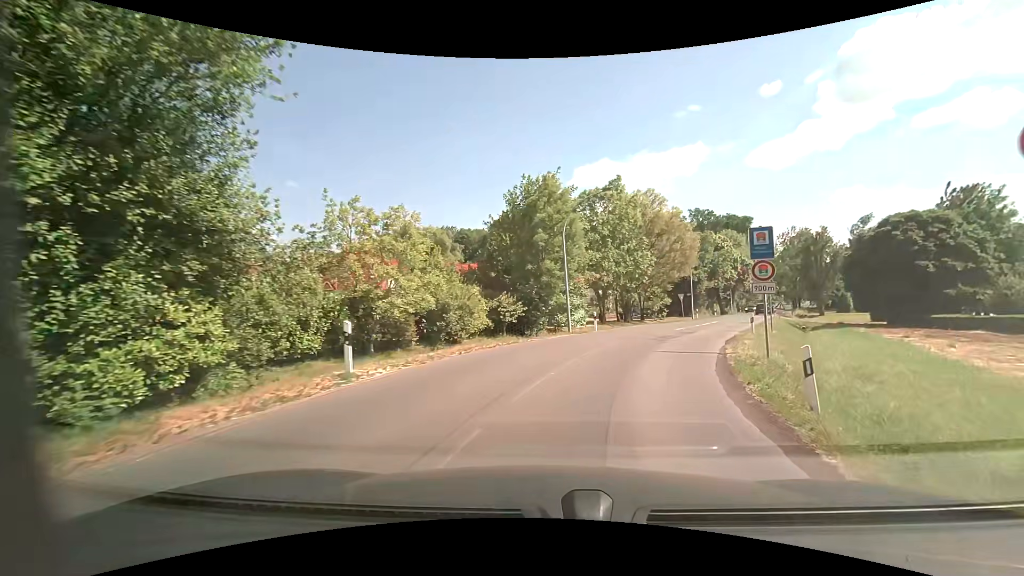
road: secondary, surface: paved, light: Day
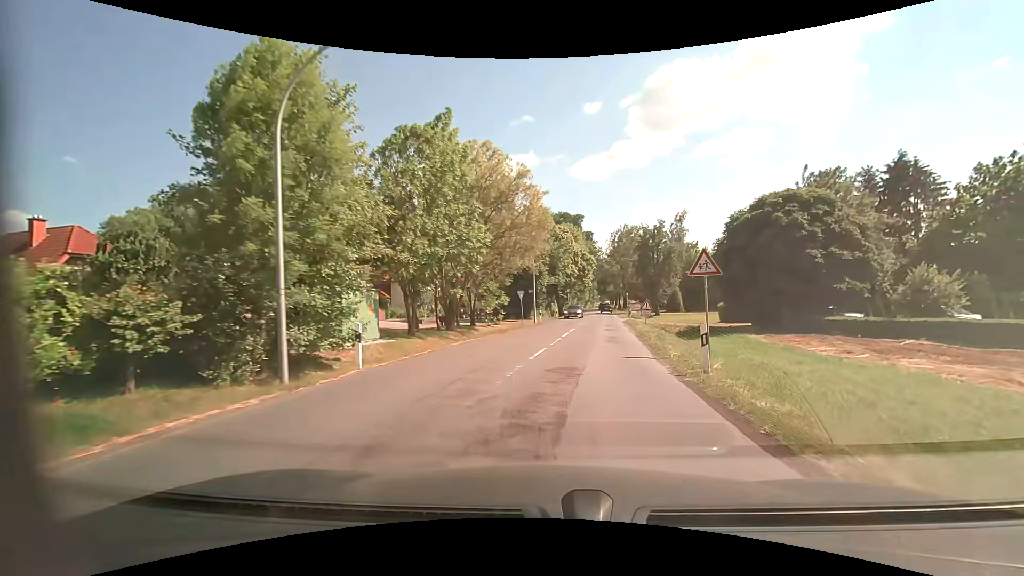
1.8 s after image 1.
(+2.5, +15.6) m; +18°
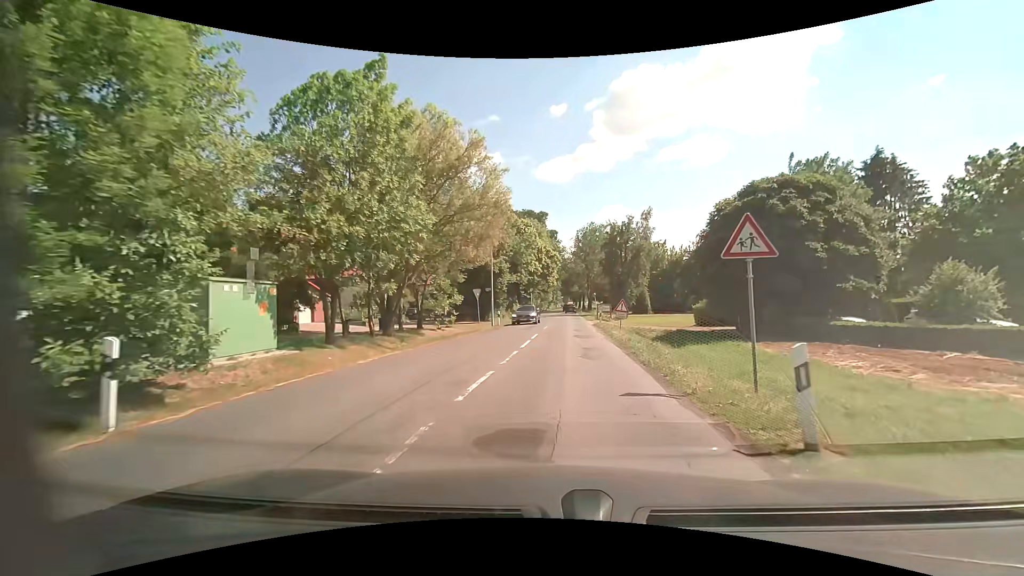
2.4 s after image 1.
(+0.2, +5.6) m; +4°
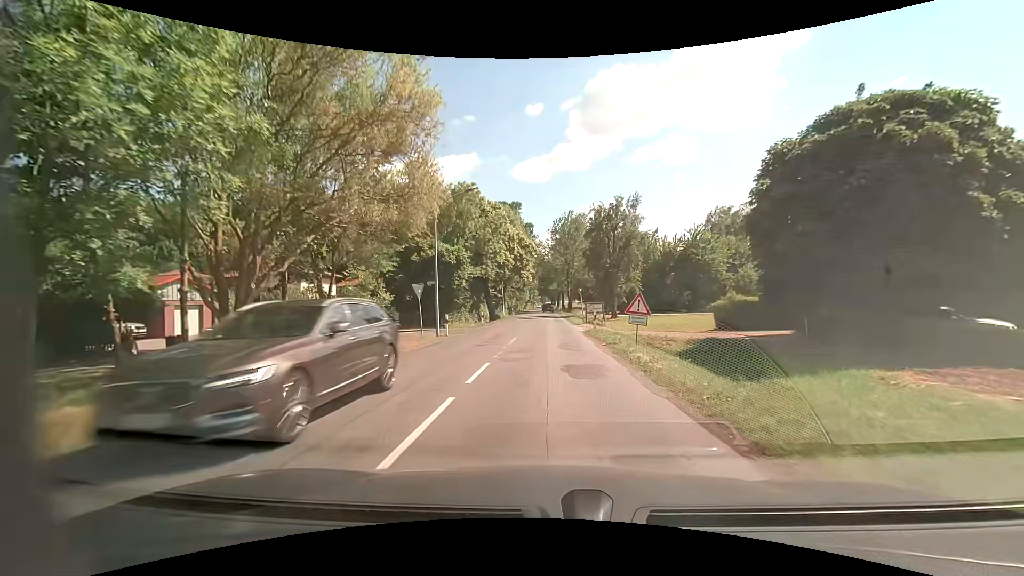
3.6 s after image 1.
(+0.5, +11.8) m; +3°
